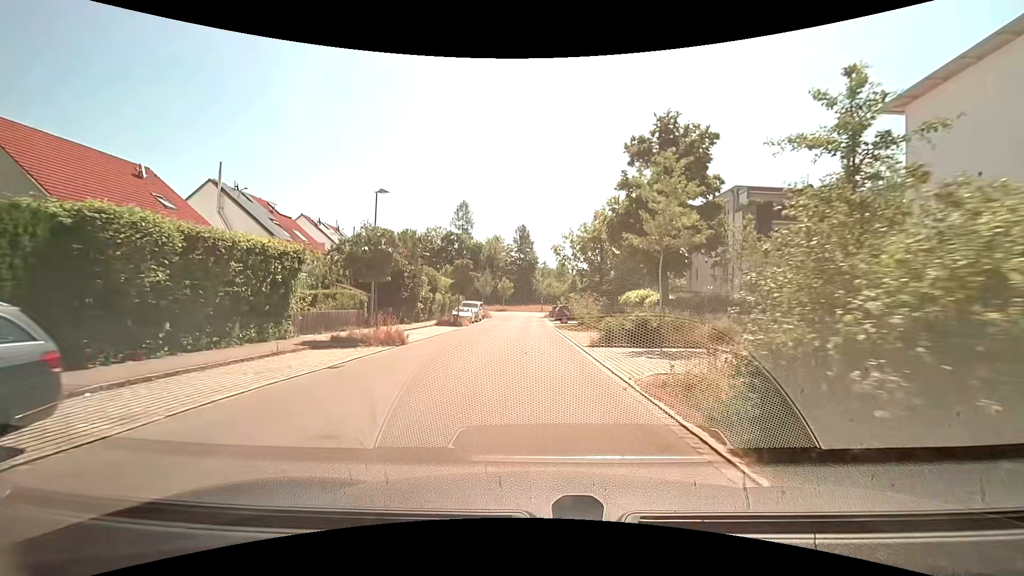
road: residential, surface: asphalt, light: Day
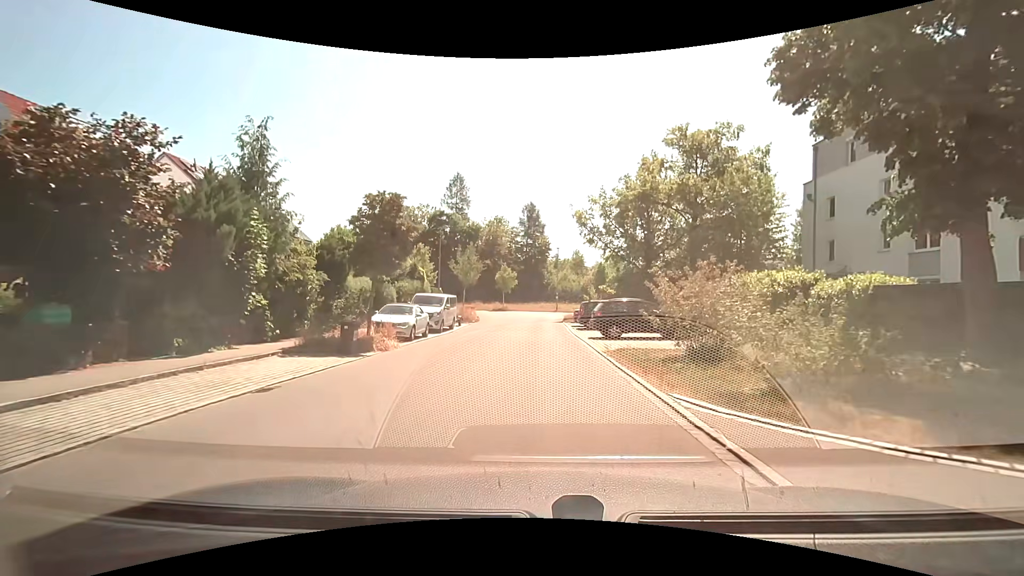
(-0.6, +23.1) m; -2°
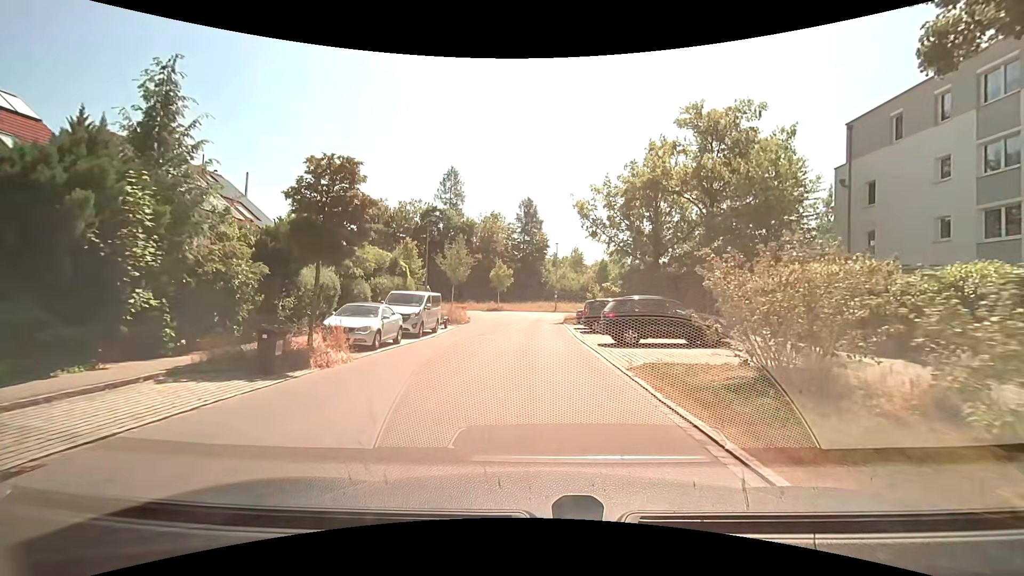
(0.0, +4.1) m; 0°
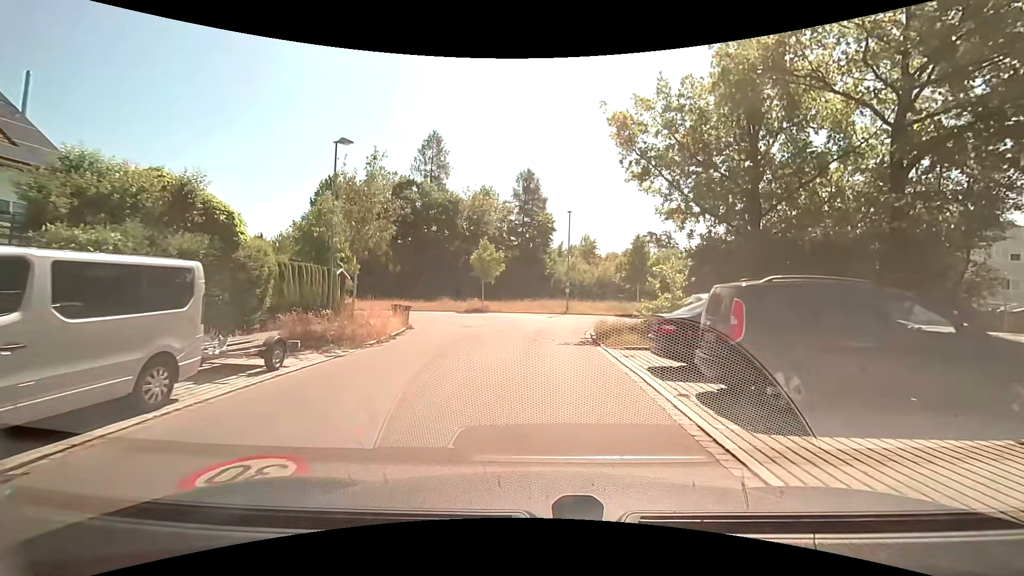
(+0.1, +18.4) m; 0°
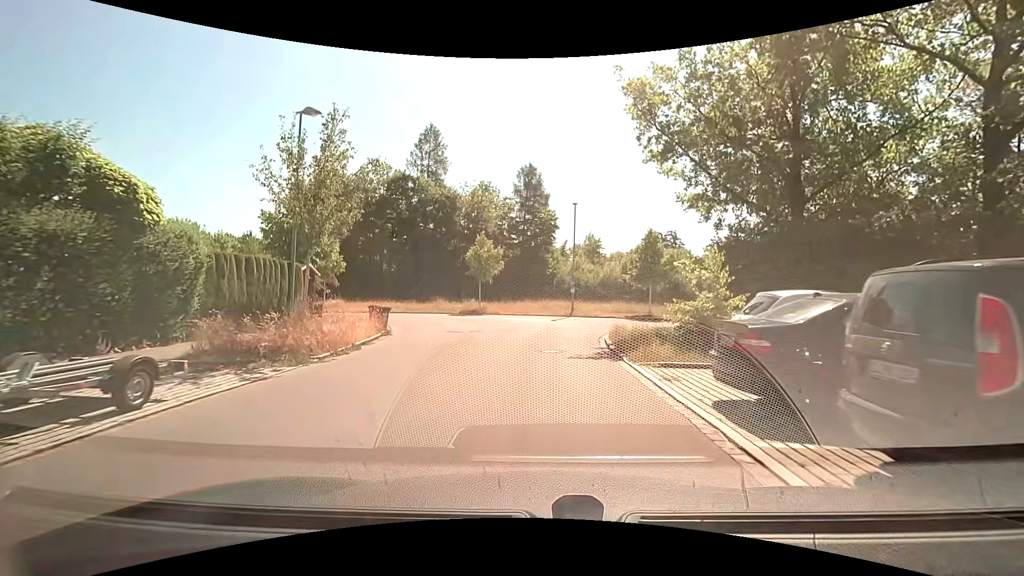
(0.0, +3.4) m; 0°
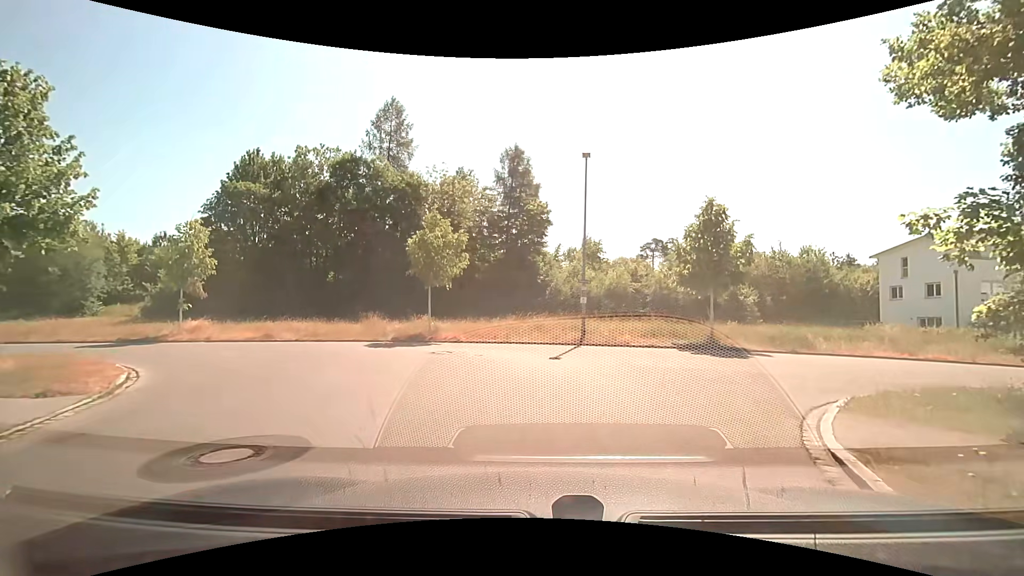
(0.0, +13.8) m; +1°
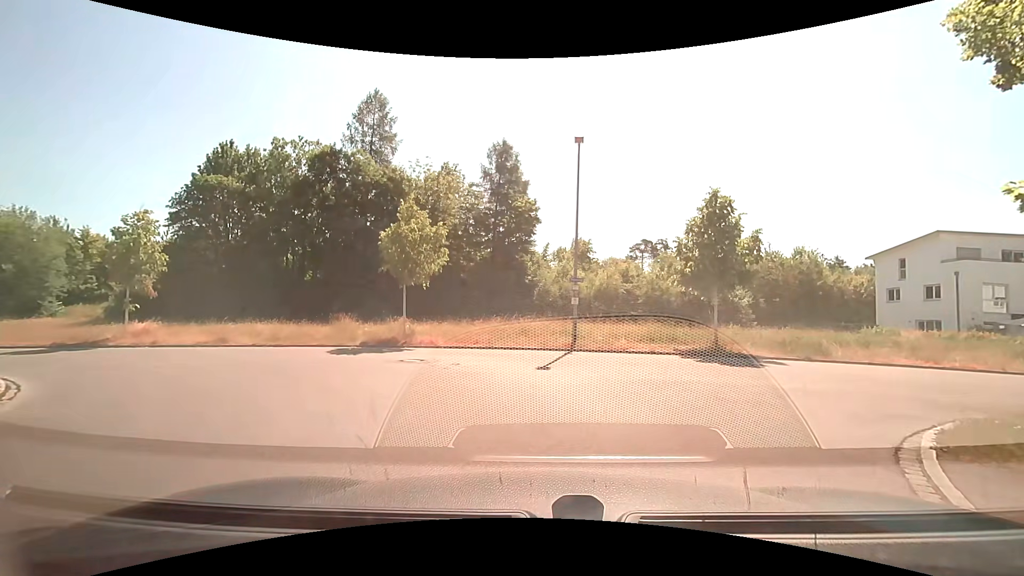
(0.0, +2.0) m; +1°
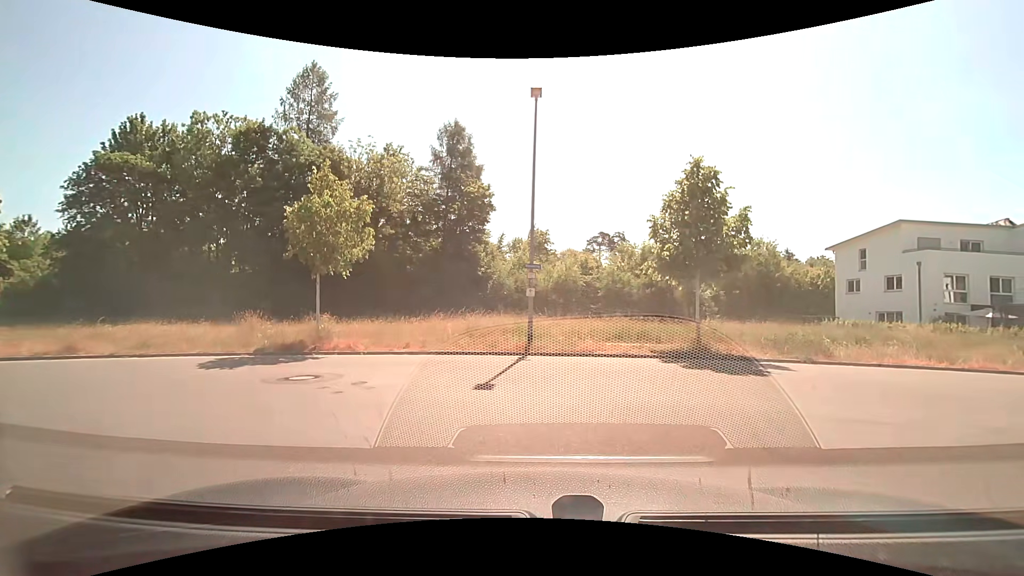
(+0.1, +3.6) m; +6°
